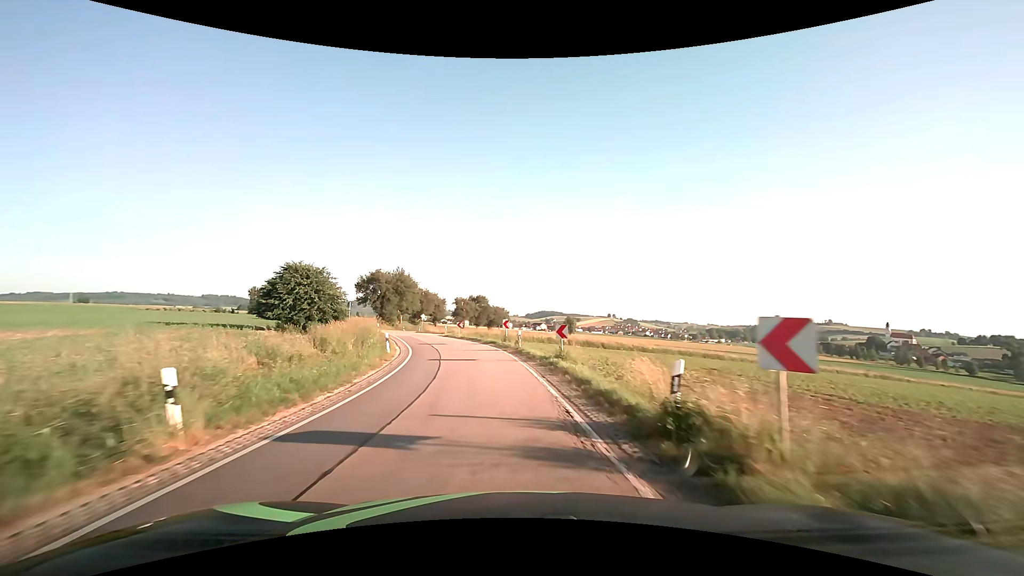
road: secondary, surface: asphalt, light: Day
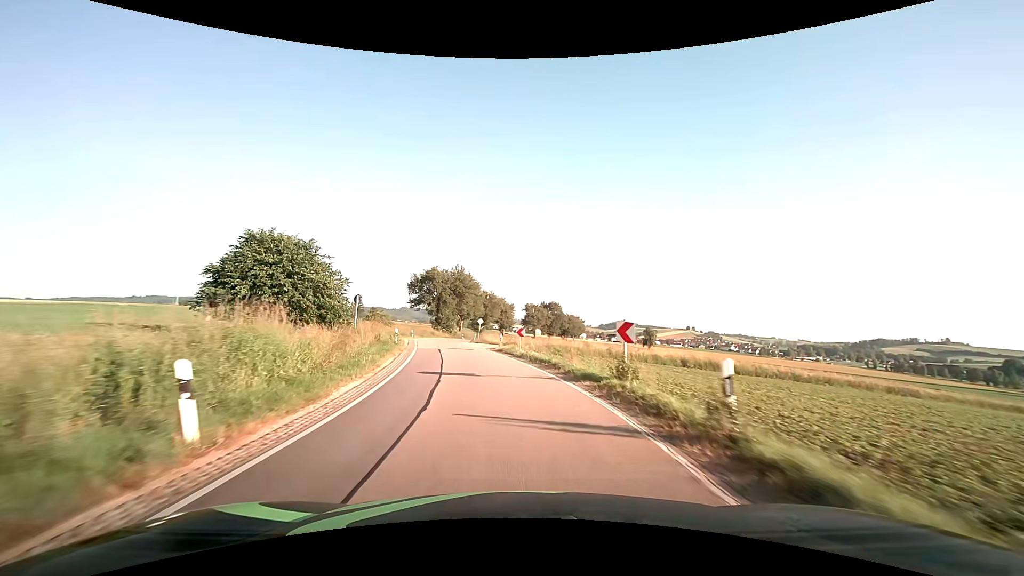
(-1.3, +18.9) m; -8°
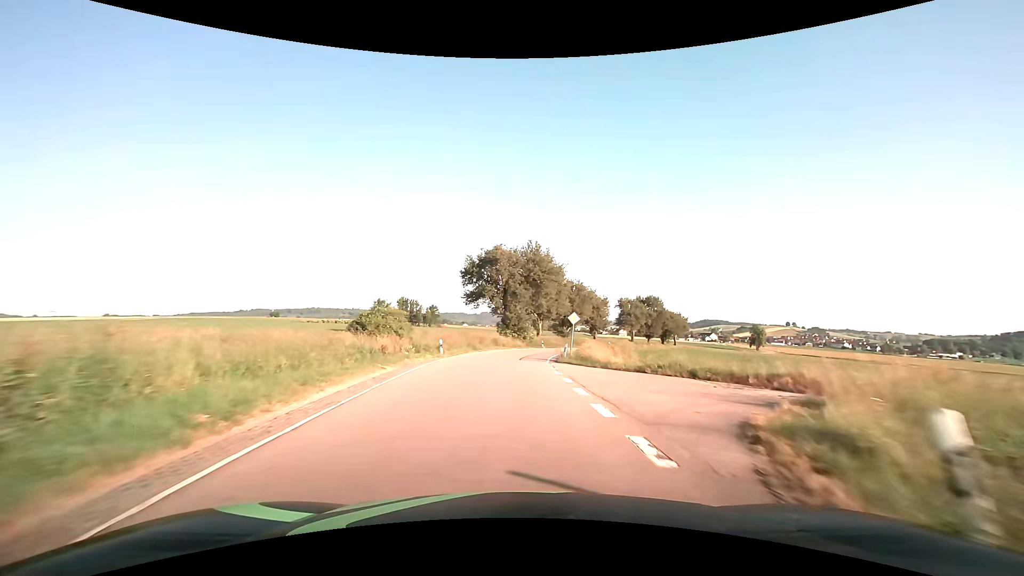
(-3.0, +29.7) m; -9°
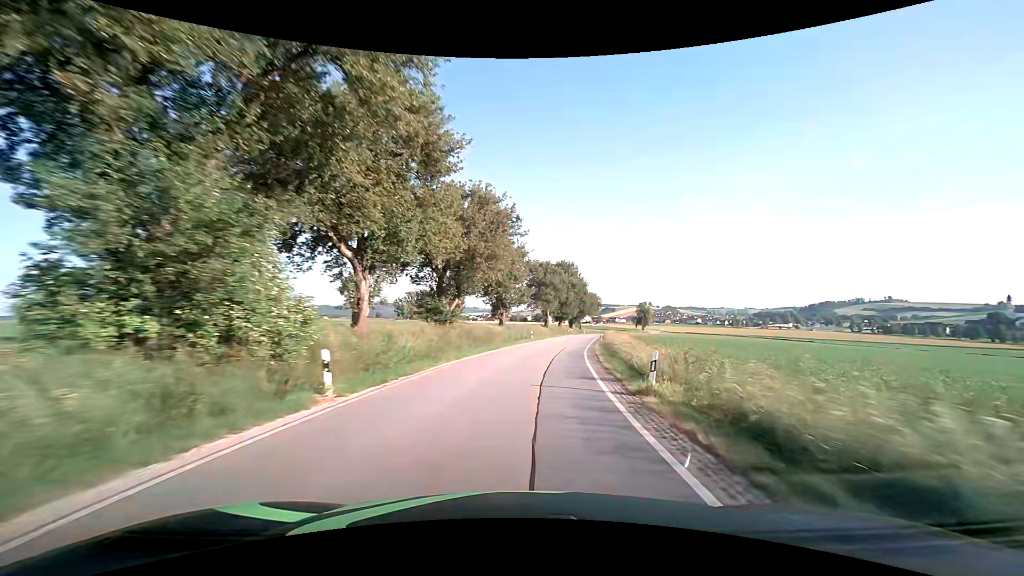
(+3.4, +52.2) m; +14°
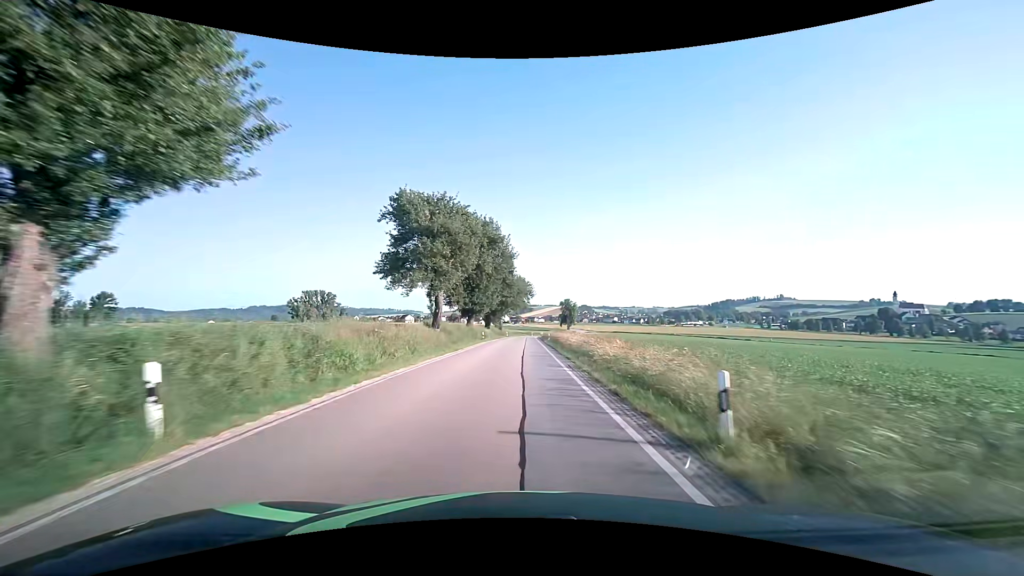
(+4.7, +42.9) m; +10°
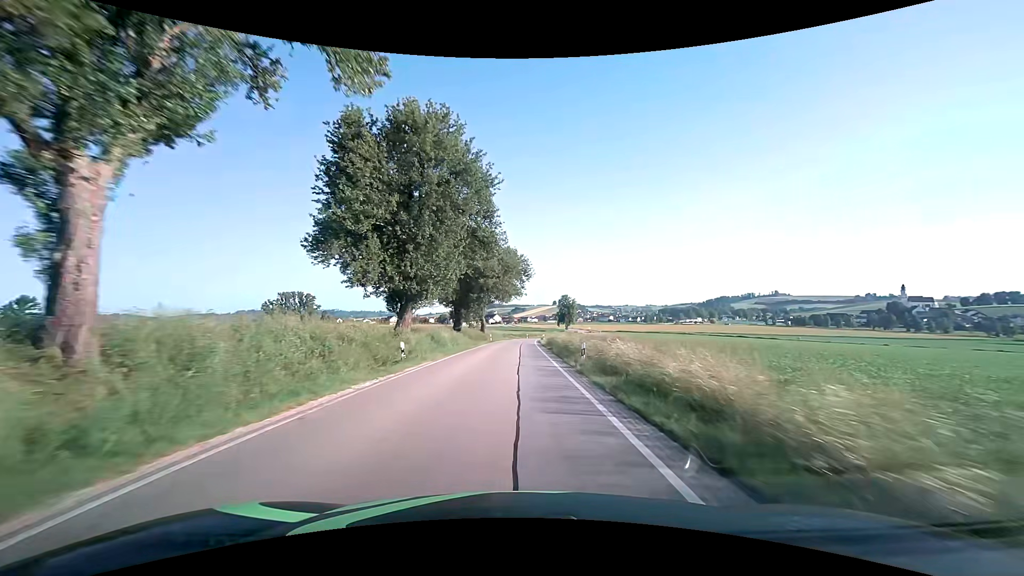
(+0.6, +32.7) m; +1°
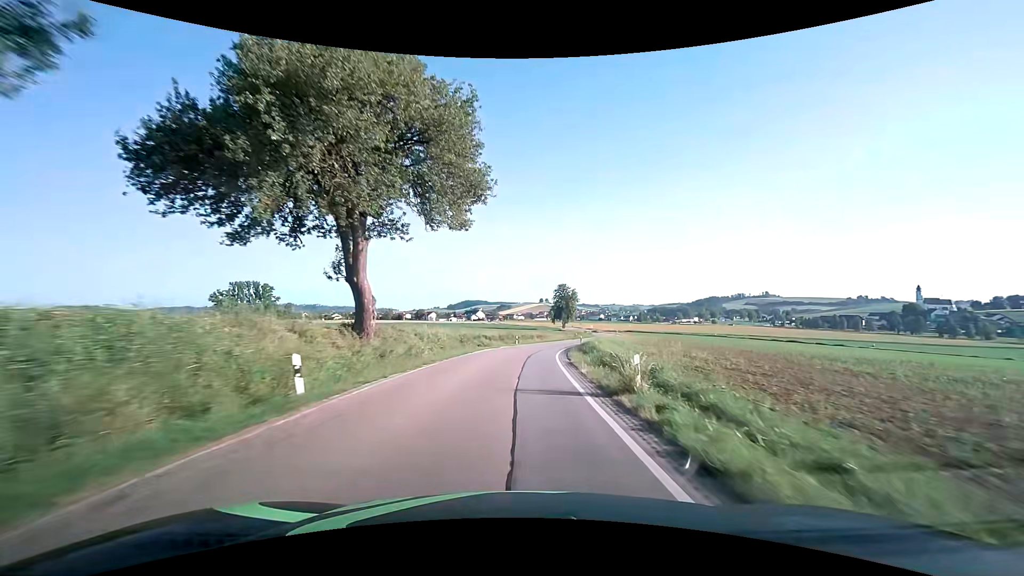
(+0.3, +54.7) m; +1°
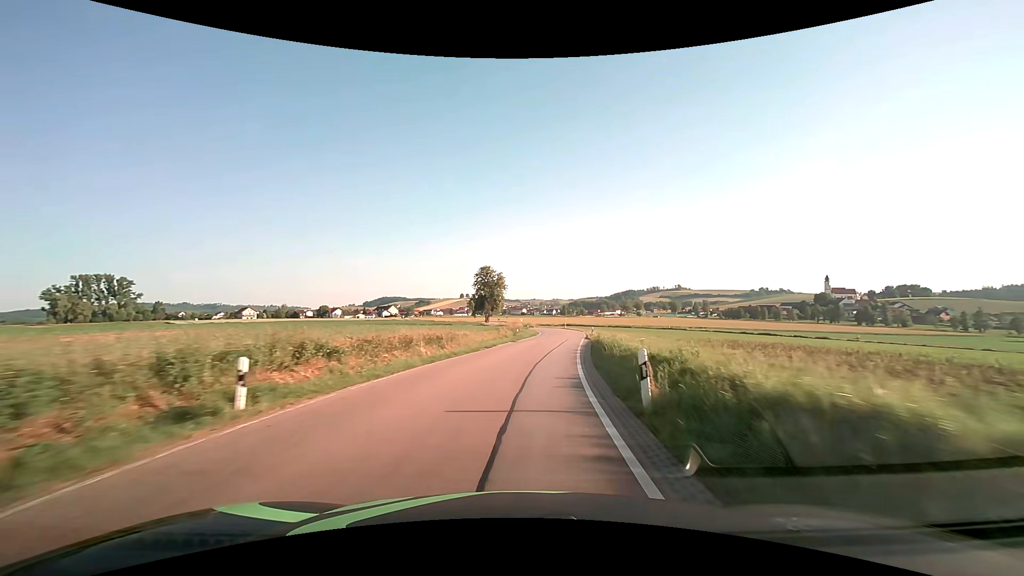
(+3.0, +43.4) m; +9°
(0, +10) (+1, +20) (+2, +30) (+4, +40) (+5, +50) (+6, +60) (+6, +70) (+7, +80) (+6, +90) (+6, +100) m
